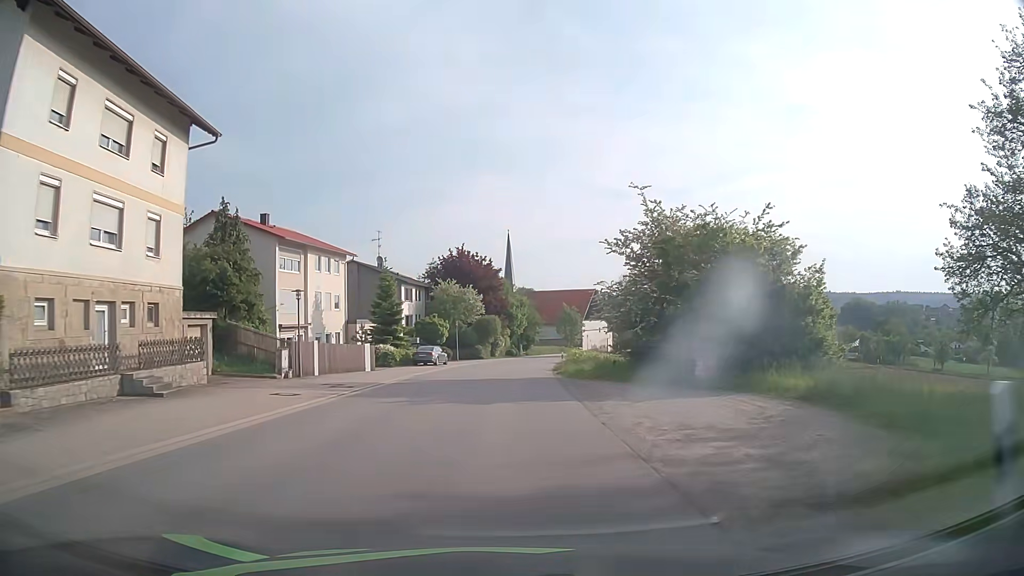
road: tertiary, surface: asphalt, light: Day
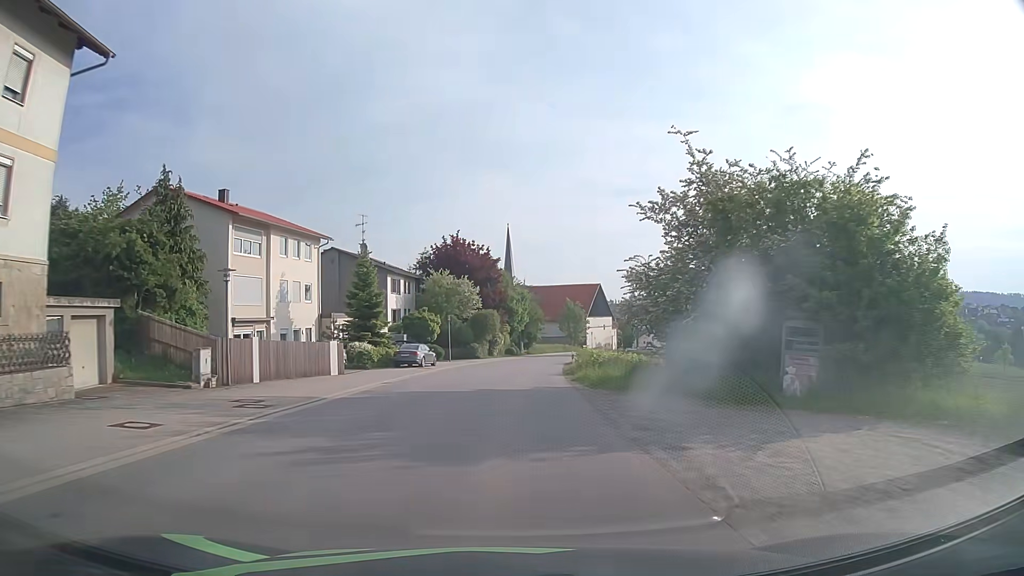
(0.0, +8.0) m; 0°
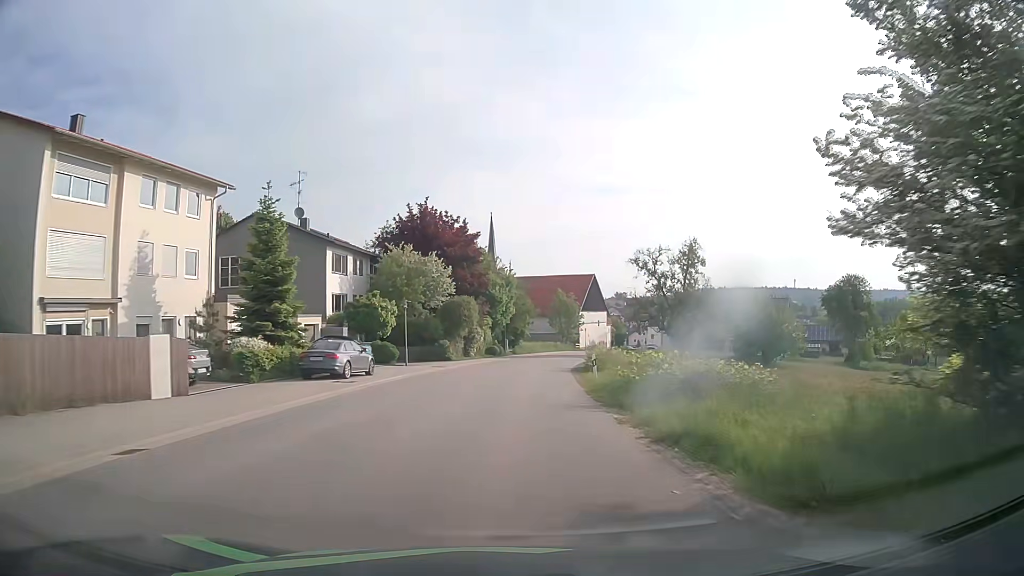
(+0.1, +16.1) m; +2°
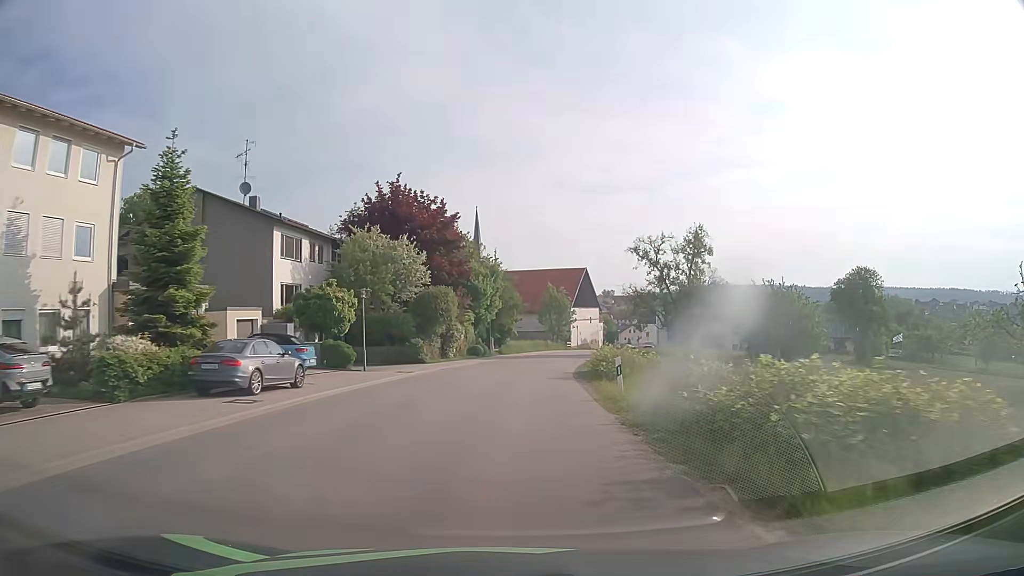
(+0.1, +8.1) m; +1°
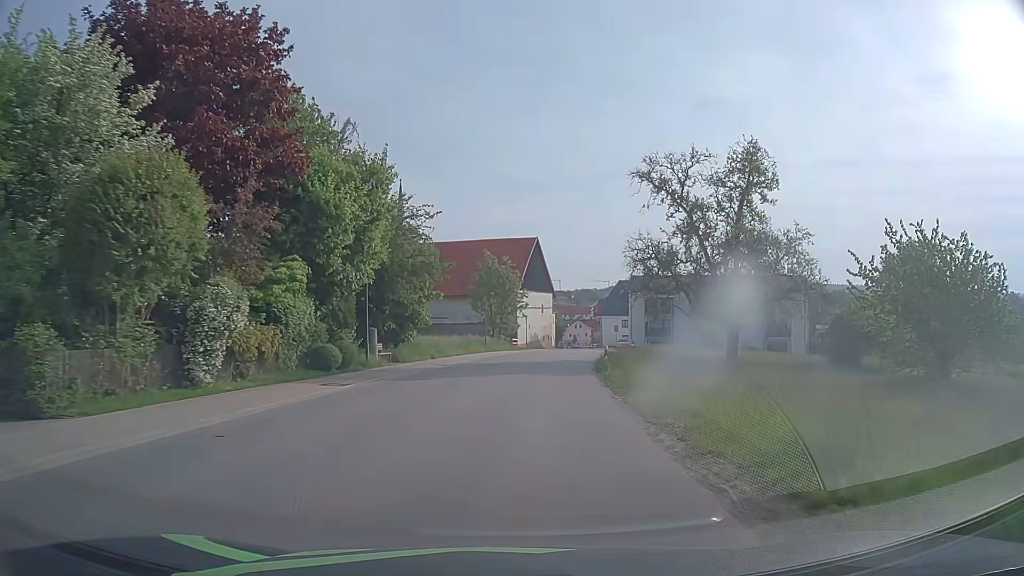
(+1.2, +31.5) m; +5°
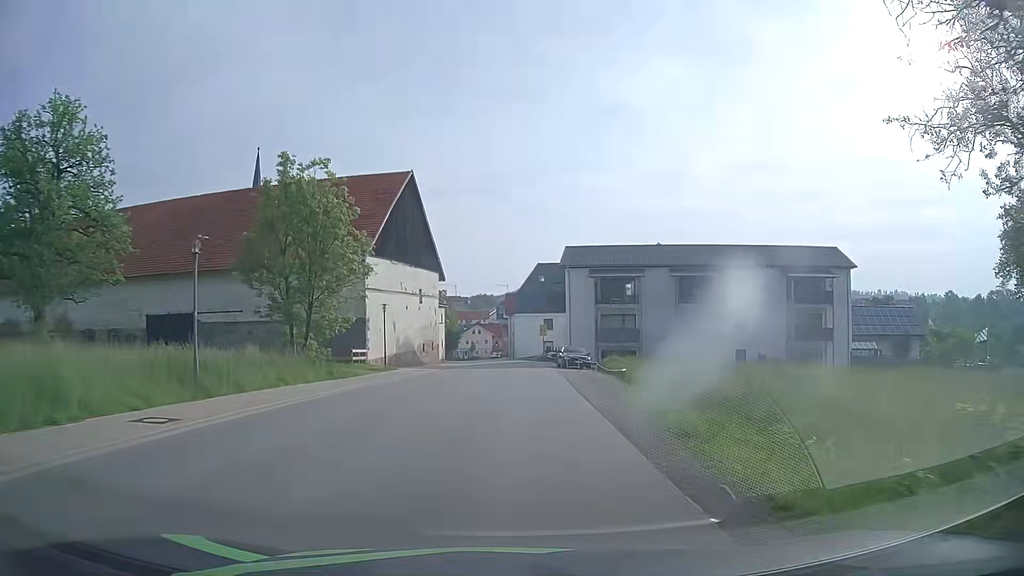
(+3.1, +37.2) m; +9°
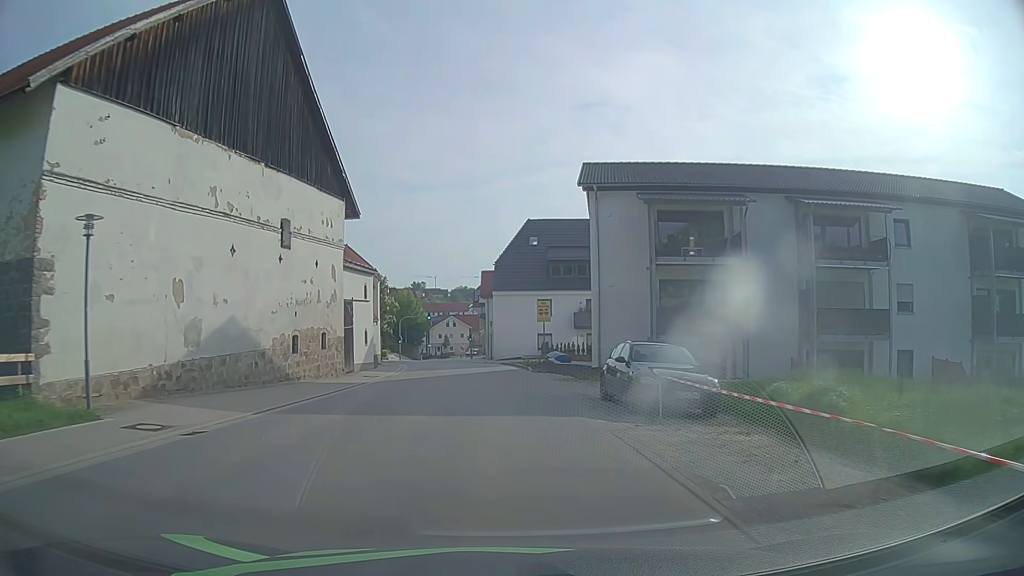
(+0.4, +28.1) m; +1°
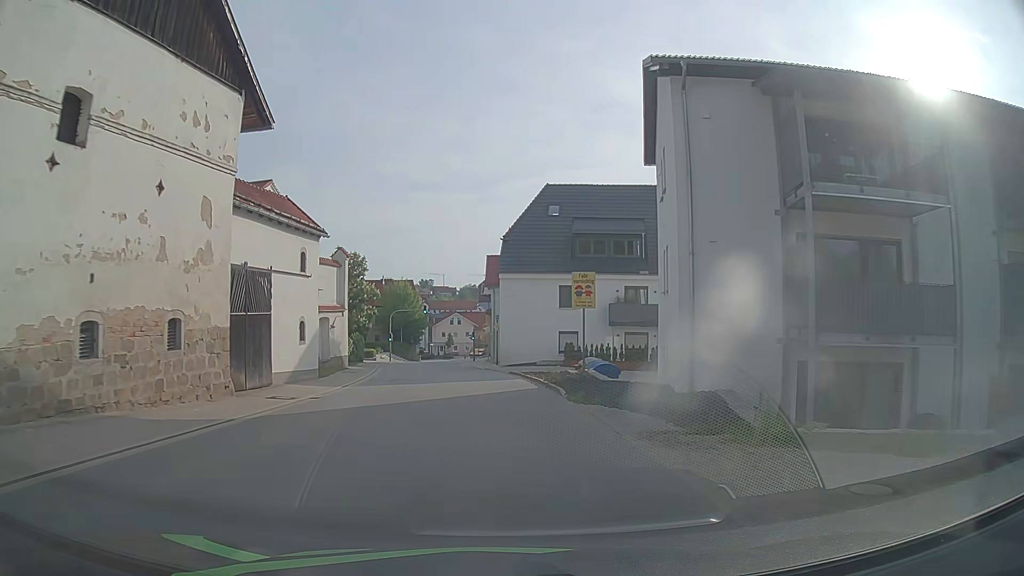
(-0.1, +13.6) m; -1°
(0, +10) (-1, +20) (-1, +30) (-3, +40) (-4, +50) (-6, +60) (-7, +70) (-7, +80) (-8, +90) (-8, +100) m
